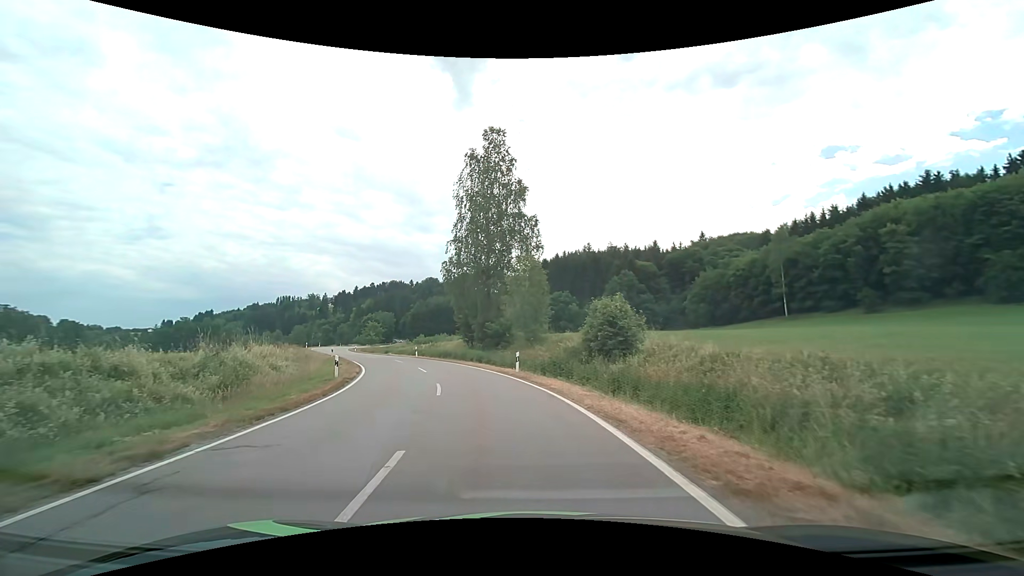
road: tertiary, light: Day
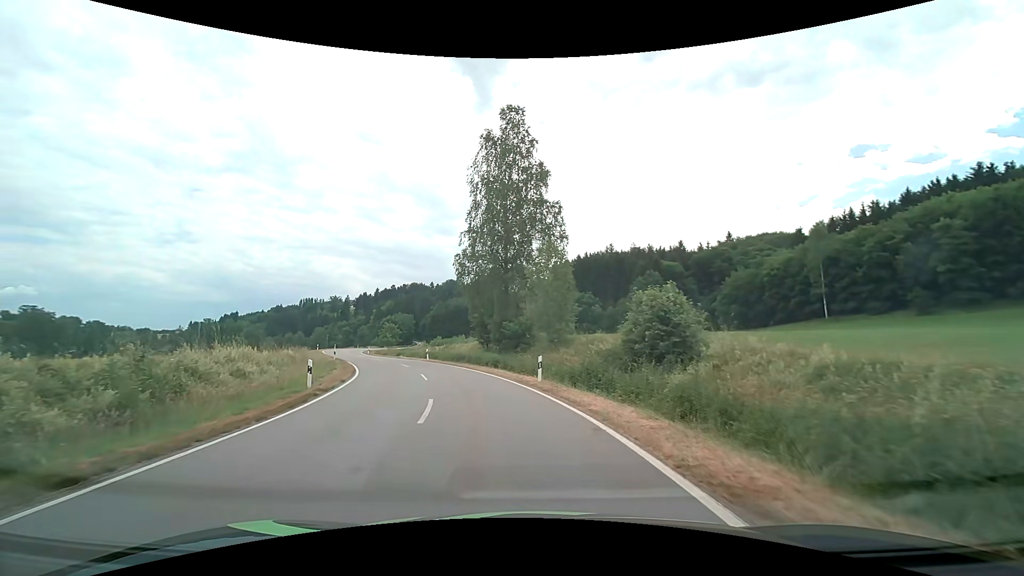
(-0.1, +5.0) m; -2°
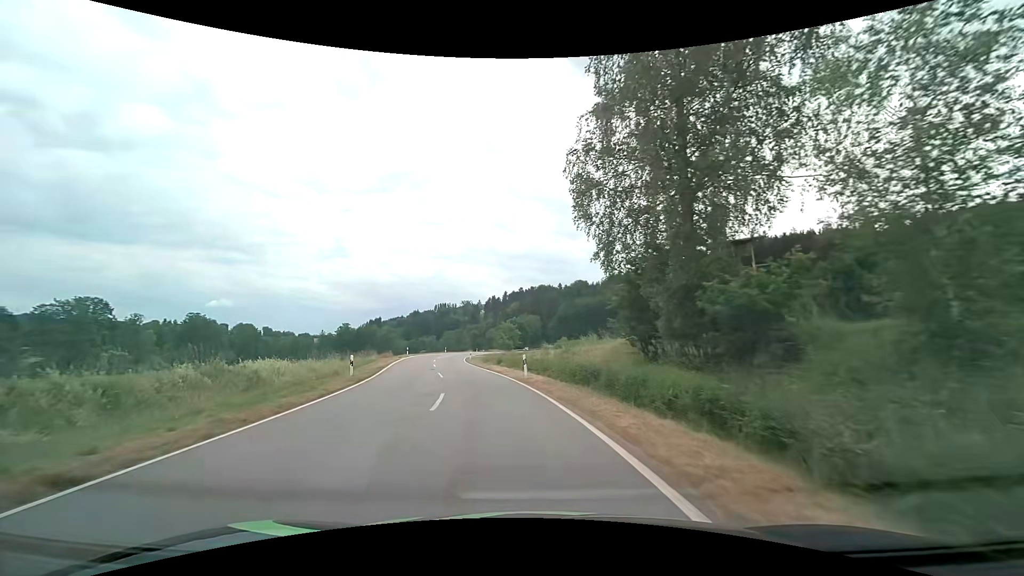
(-2.5, +22.5) m; -15°
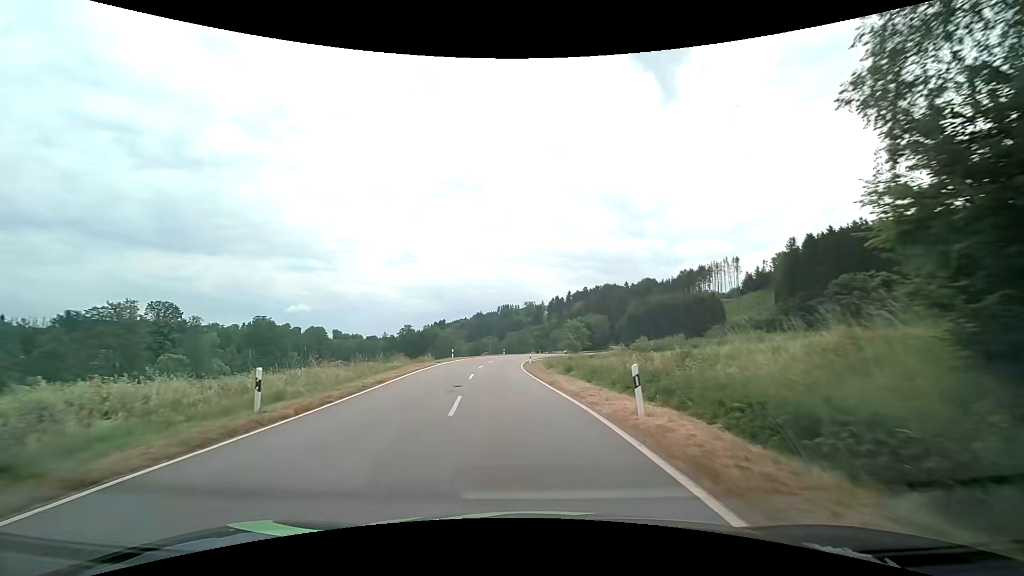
(-0.9, +12.9) m; -7°
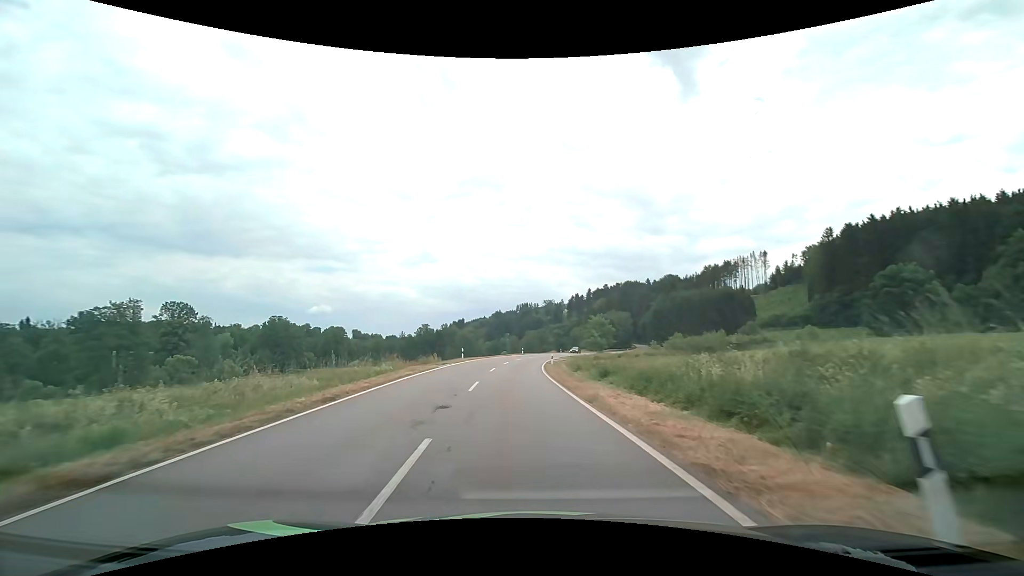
(-0.2, +6.9) m; -2°
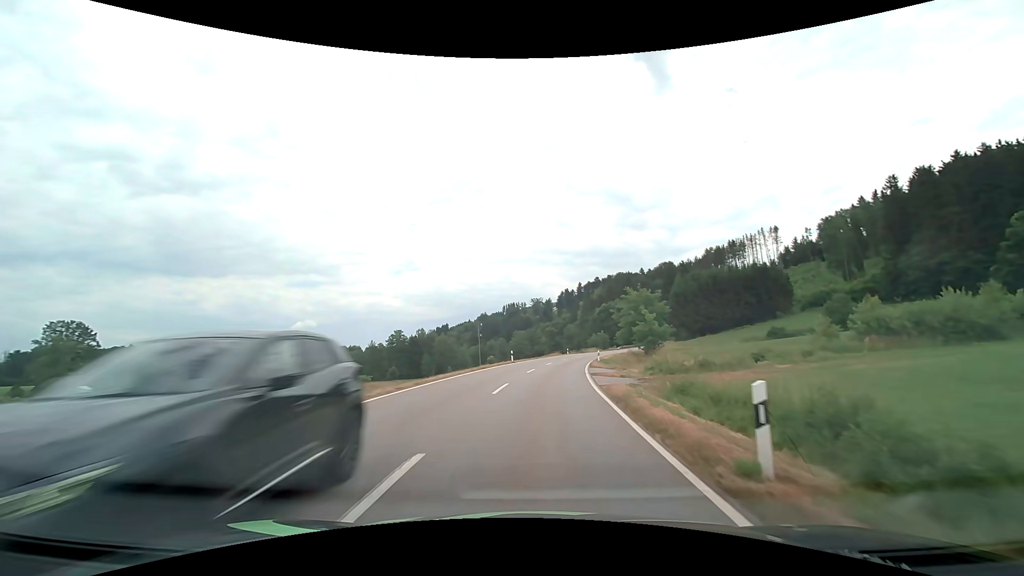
(-1.1, +37.9) m; +1°
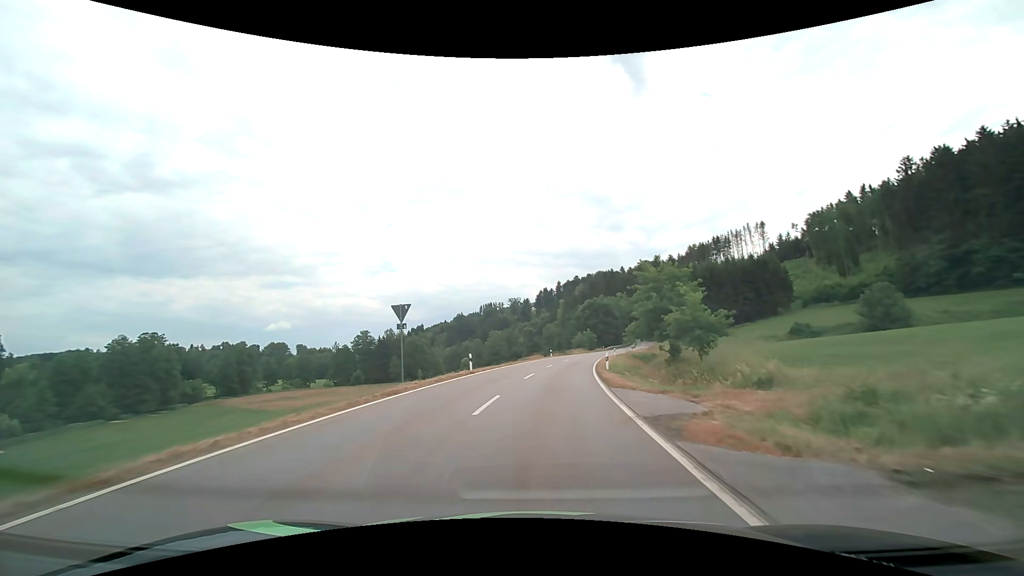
(+0.4, +16.7) m; +2°
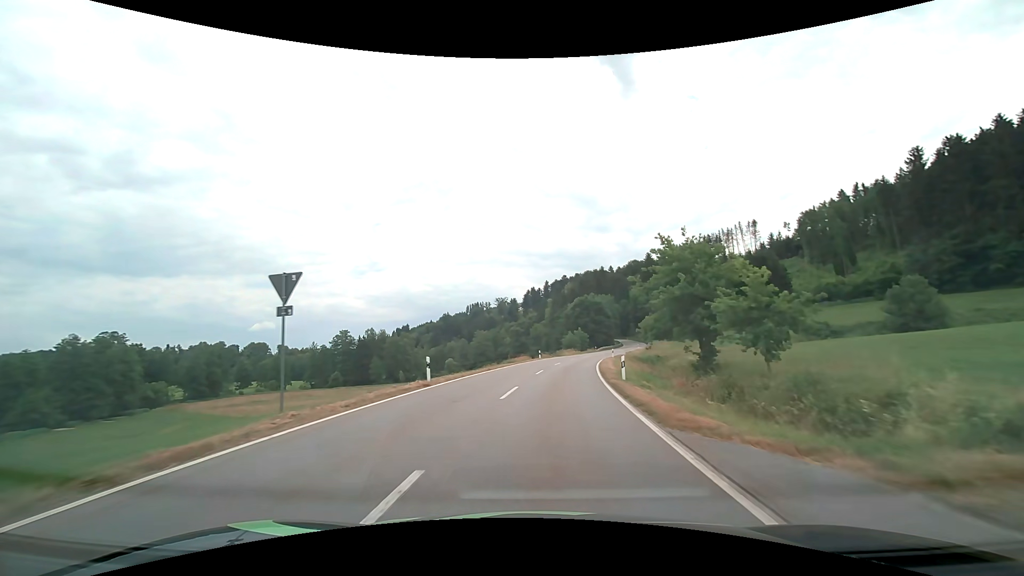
(+0.1, +8.7) m; +1°
